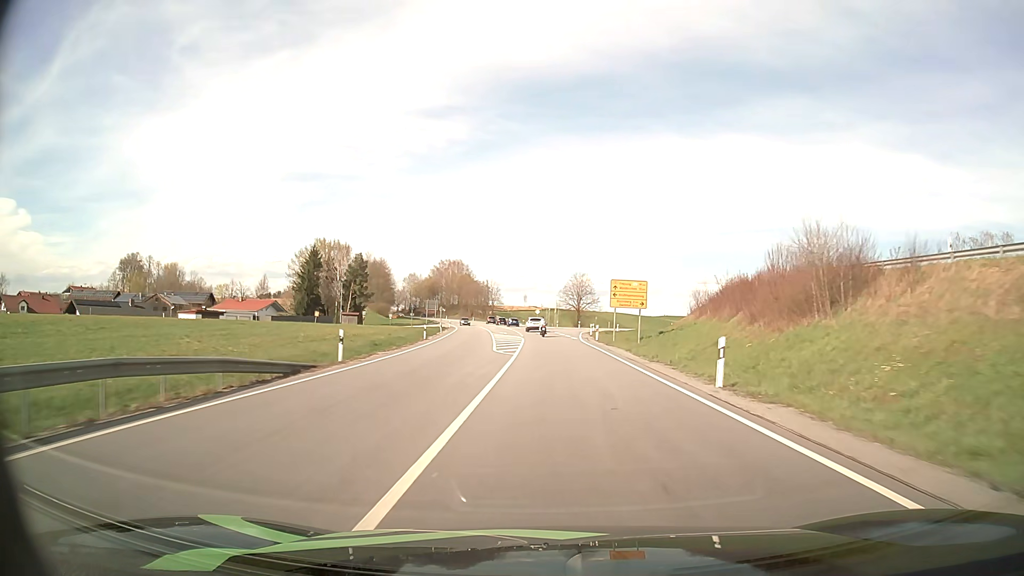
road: primary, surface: asphalt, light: Day
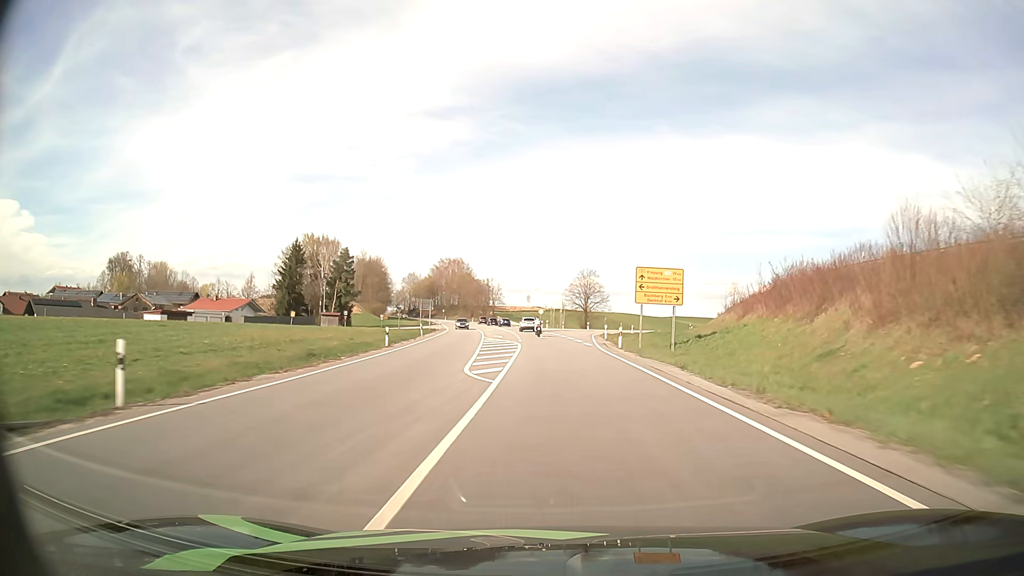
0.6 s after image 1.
(0.0, +12.7) m; 0°
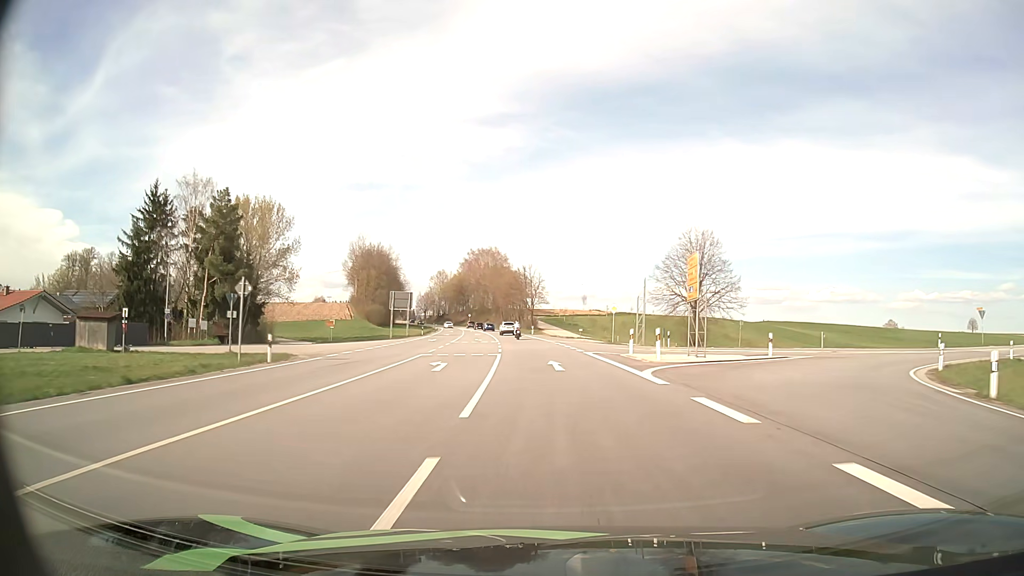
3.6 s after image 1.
(-1.8, +65.1) m; -4°
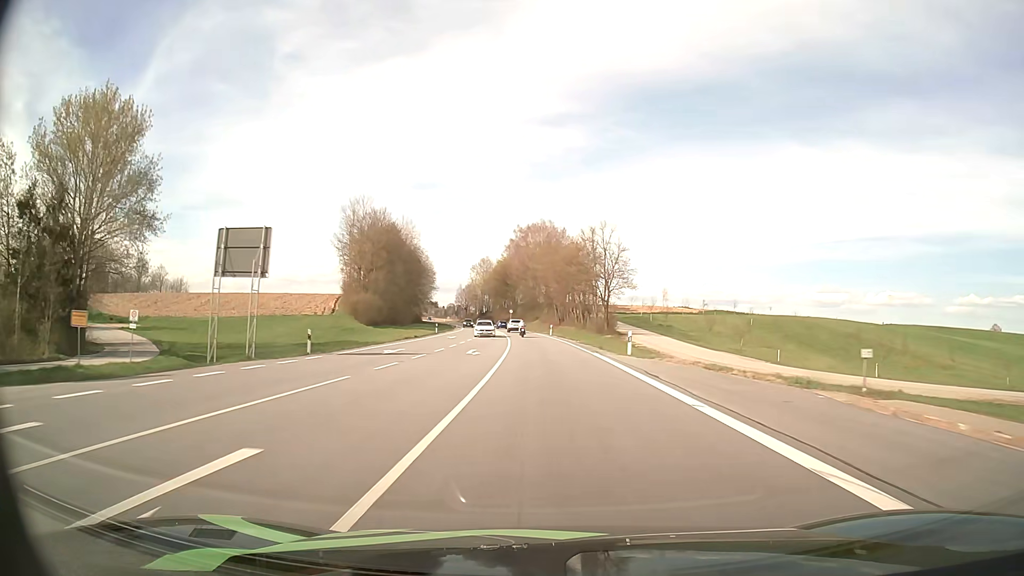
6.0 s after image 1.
(-2.7, +55.7) m; -5°
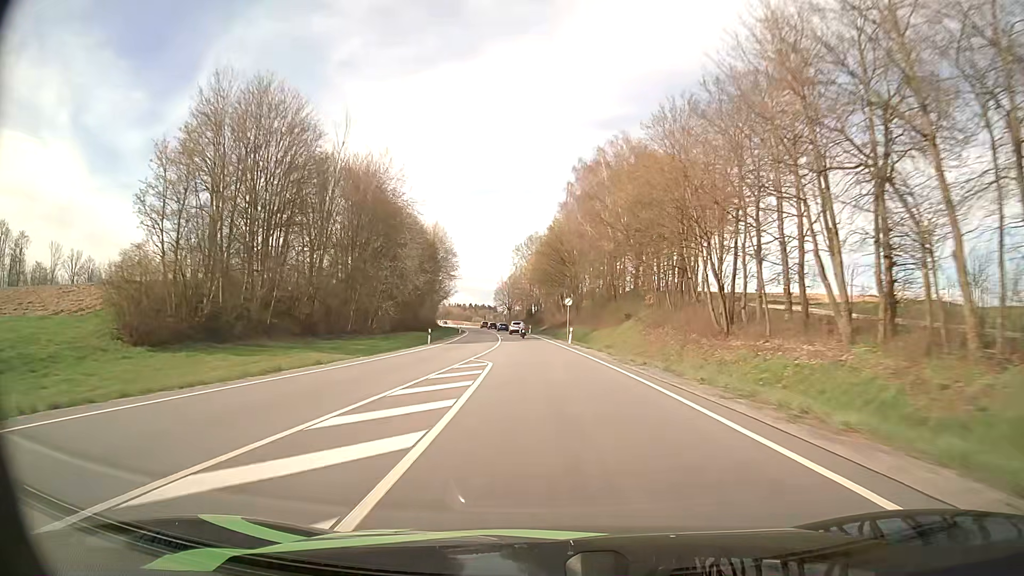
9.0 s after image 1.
(-3.3, +74.6) m; -5°
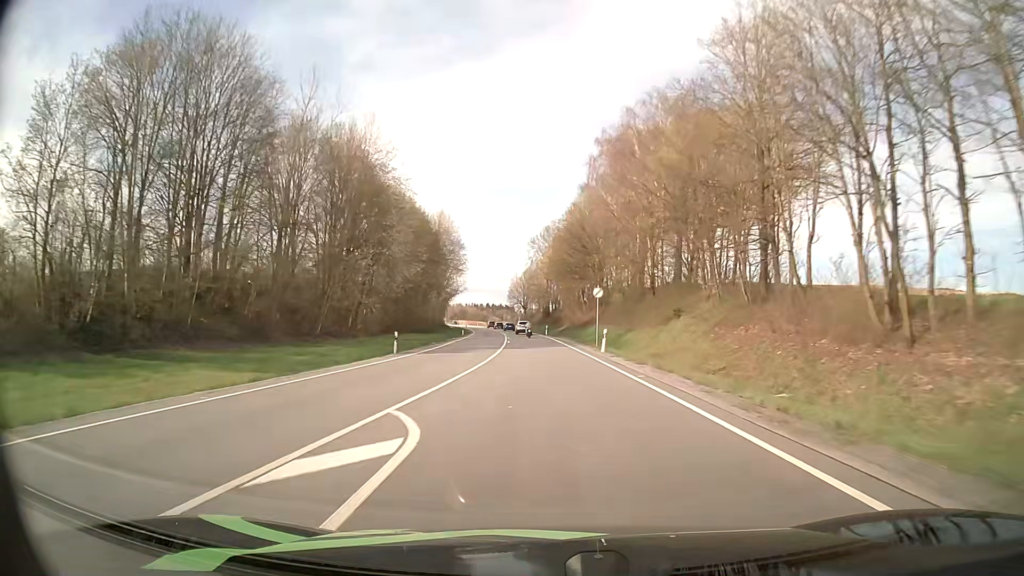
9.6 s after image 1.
(-0.2, +15.6) m; -2°
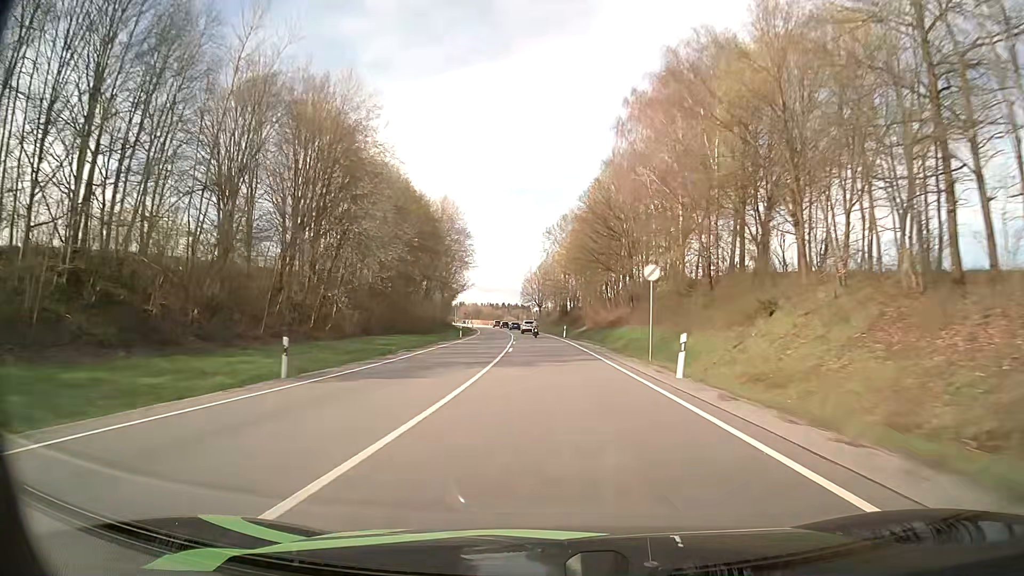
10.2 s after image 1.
(-0.2, +15.7) m; -1°
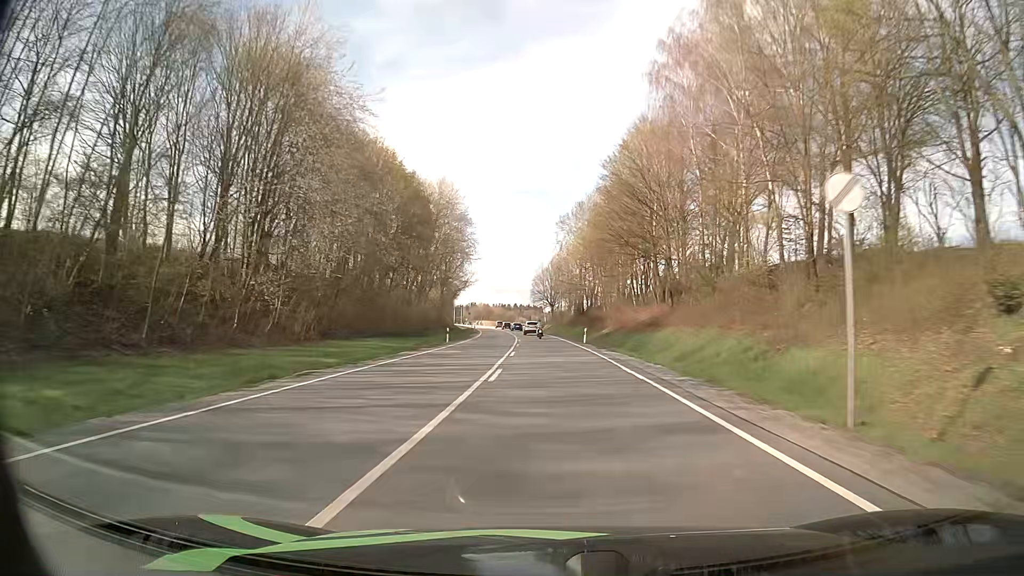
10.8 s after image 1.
(-0.2, +15.9) m; -1°
(0, +10) (0, +20) (-1, +30) (-1, +40) (-1, +50) (-2, +60) (-2, +70) (-3, +80) (-4, +90) (-5, +100) m
